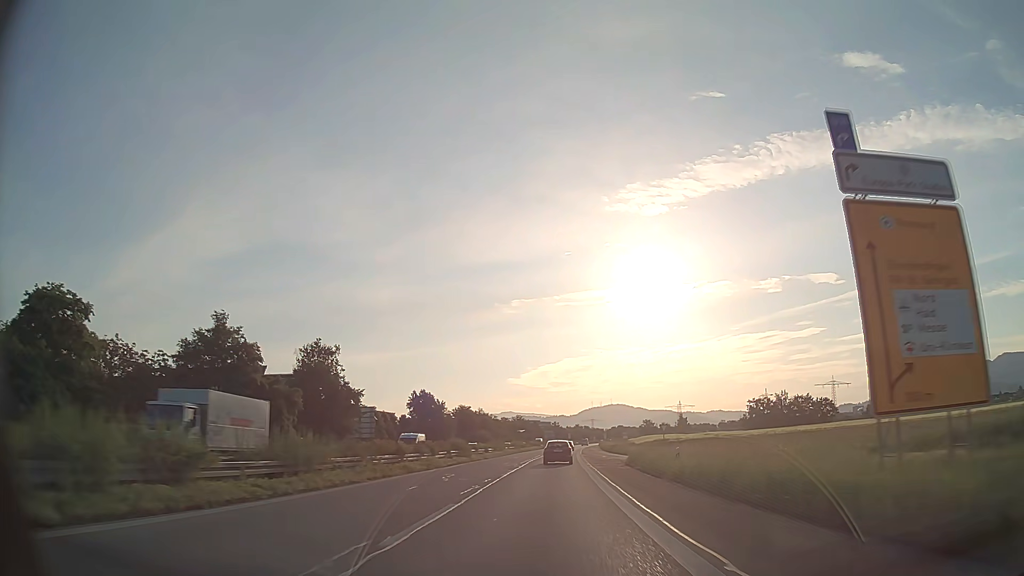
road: trunk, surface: asphalt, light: Day
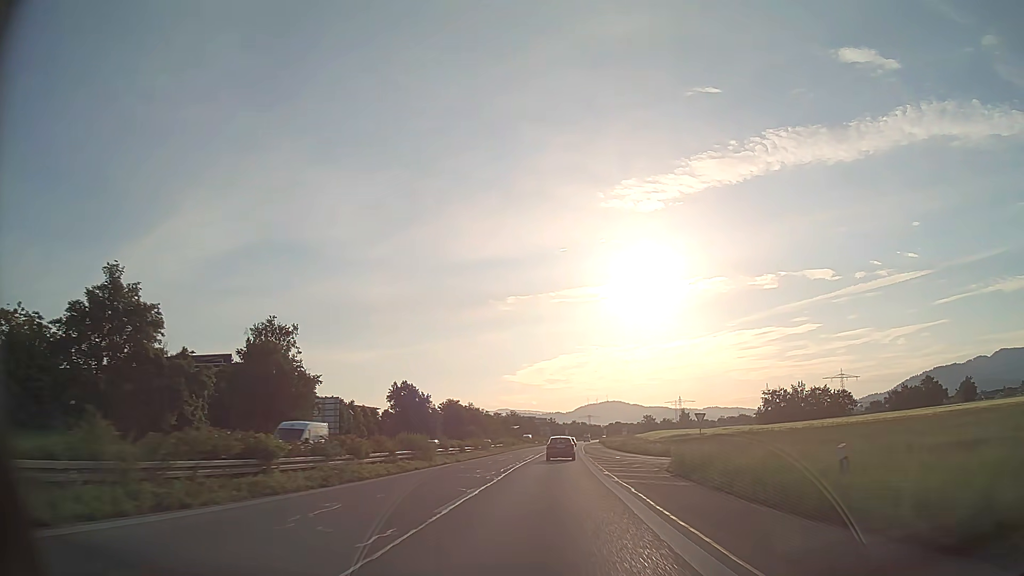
(+0.1, +14.9) m; 0°
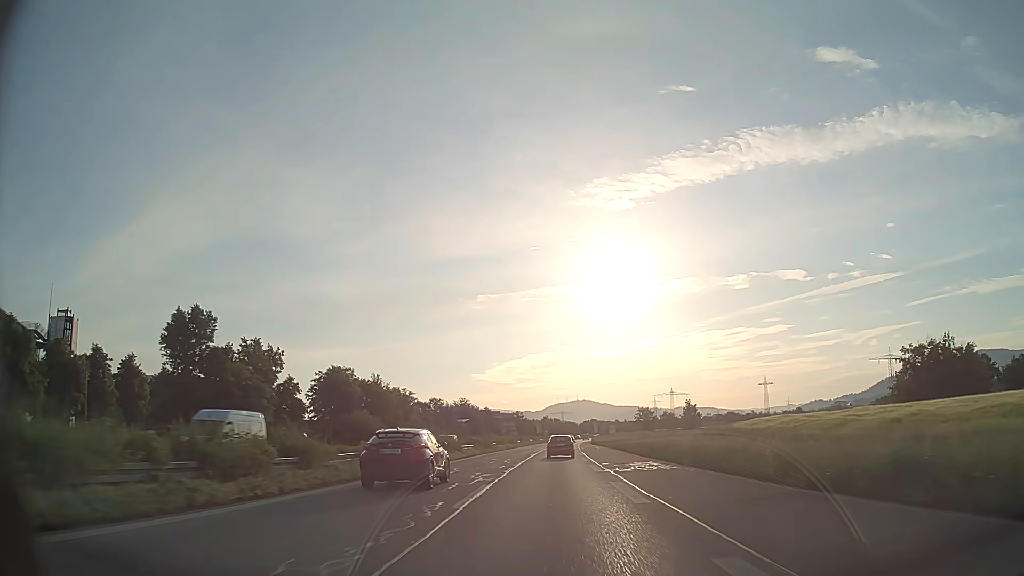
(+1.7, +73.4) m; +3°
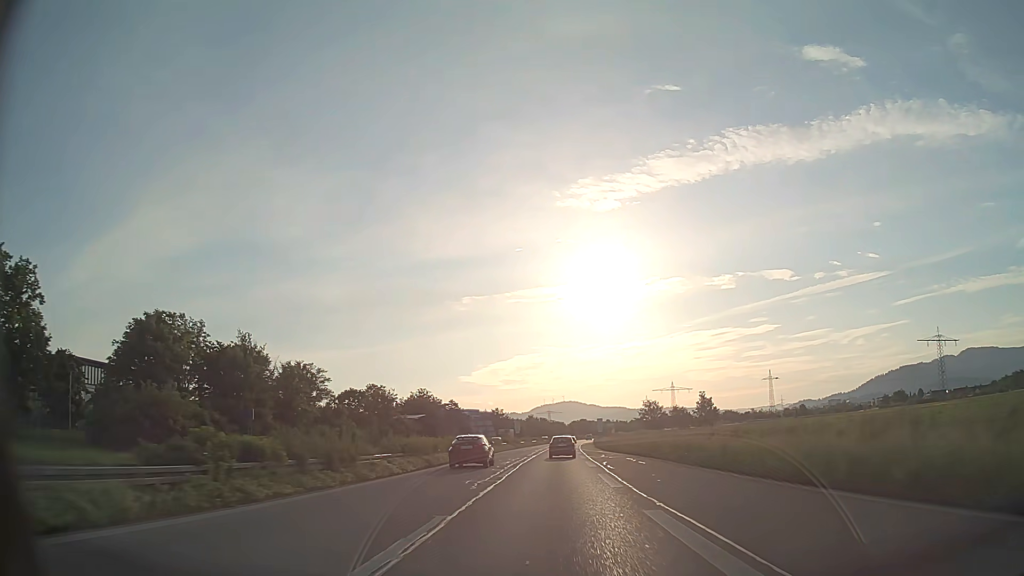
(+0.5, +43.4) m; +1°
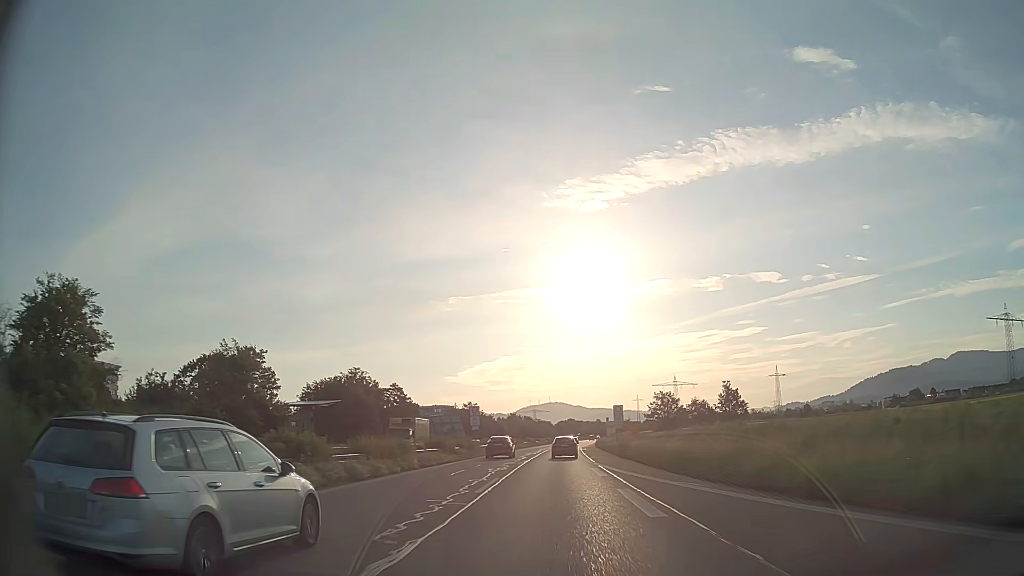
(+0.4, +43.1) m; +1°
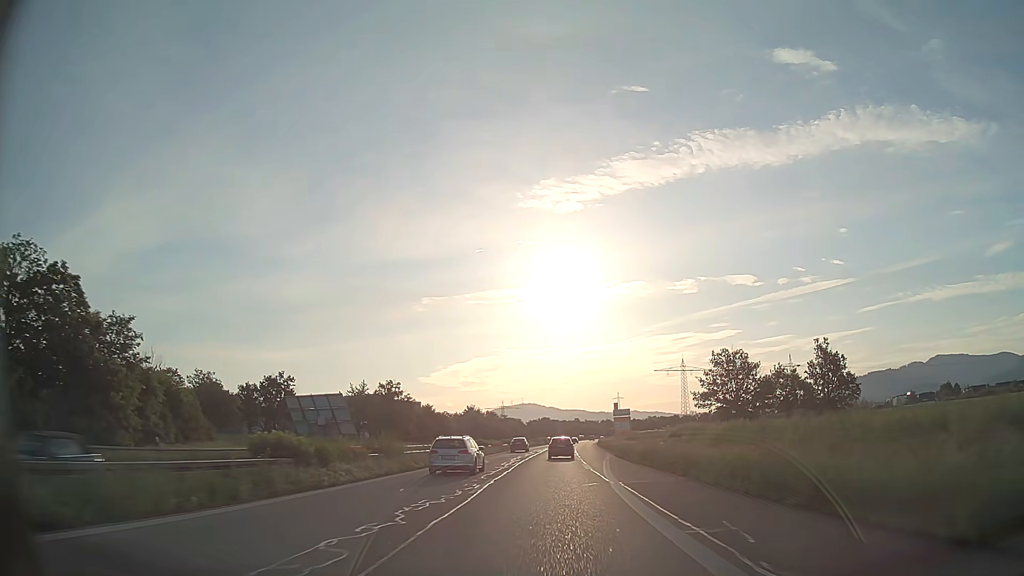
(+1.6, +72.2) m; +2°
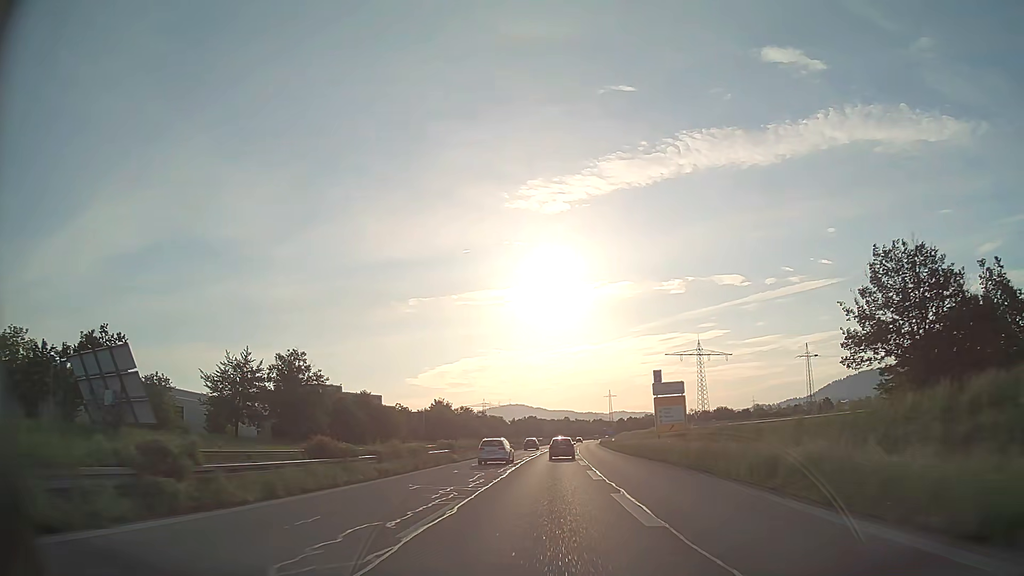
(+0.5, +43.6) m; +1°
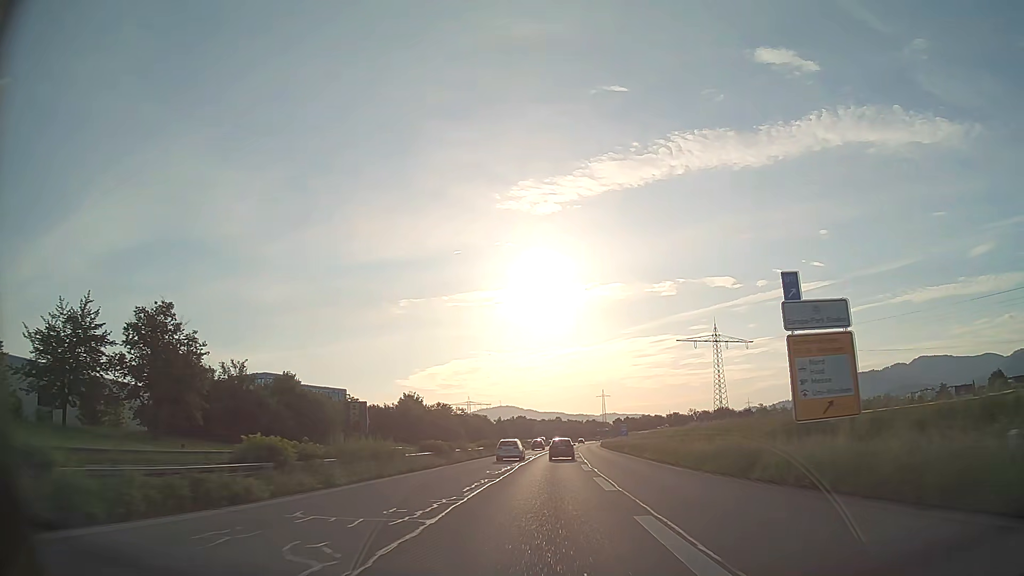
(+0.2, +29.2) m; +1°
(0, +10) (0, +20) (0, +30) (0, +40) (+1, +50) (+1, +60) (+1, +70) (+1, +80) (+2, +90) (+2, +100) m
